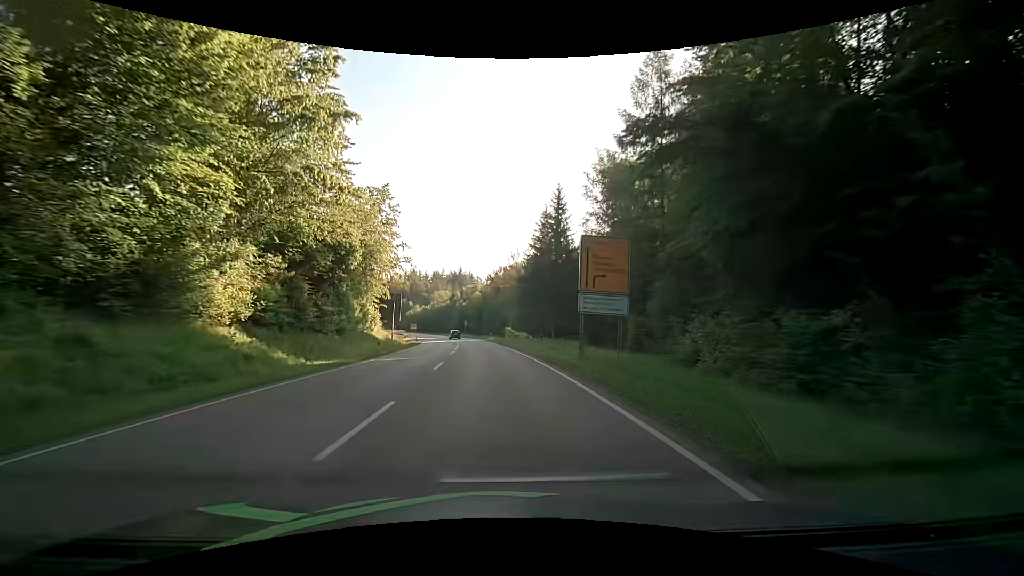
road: secondary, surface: asphalt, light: Day
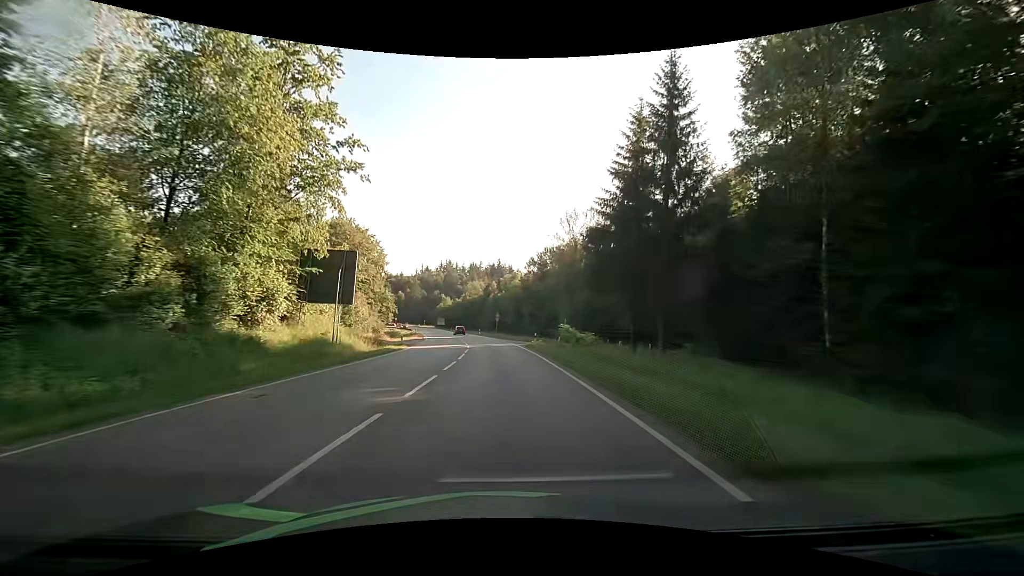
(-1.6, +32.4) m; -5°
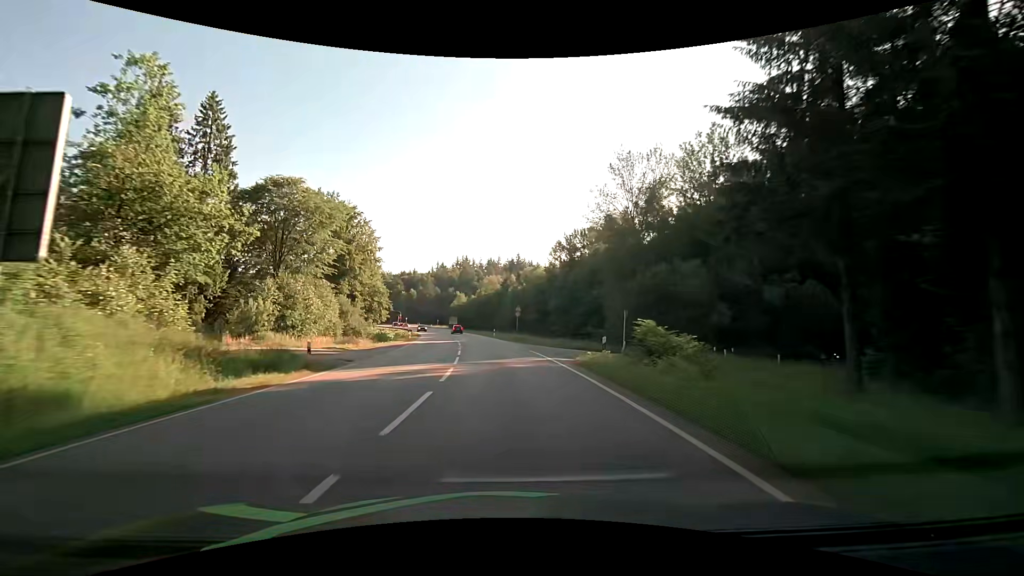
(-0.6, +21.7) m; -3°
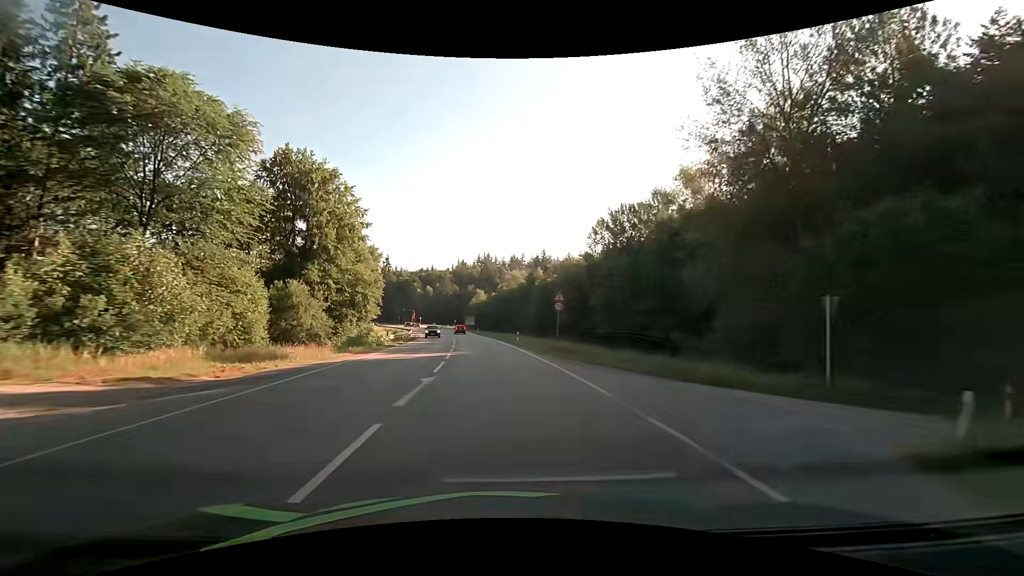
(-0.5, +21.7) m; -3°
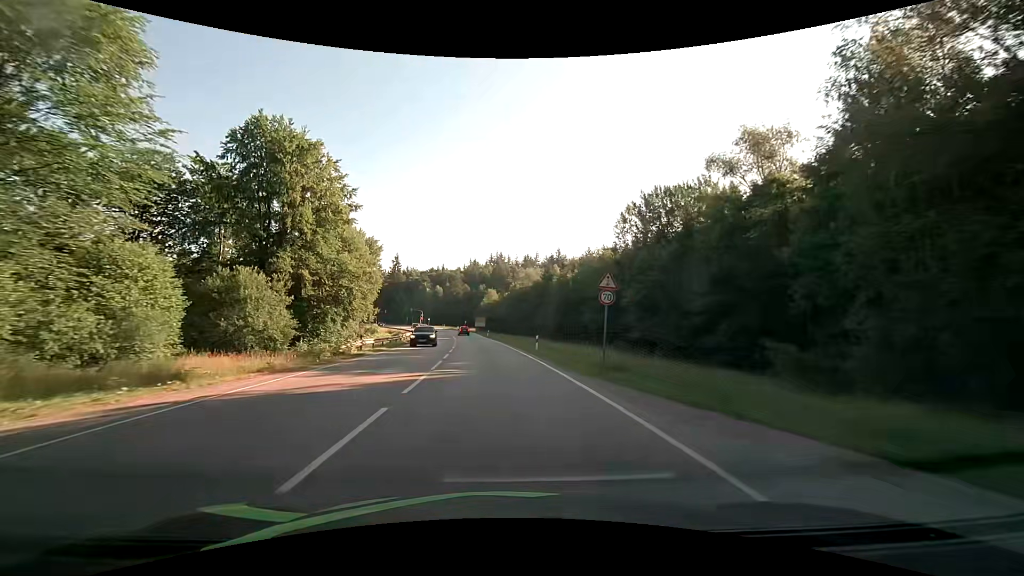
(-0.2, +10.8) m; -1°
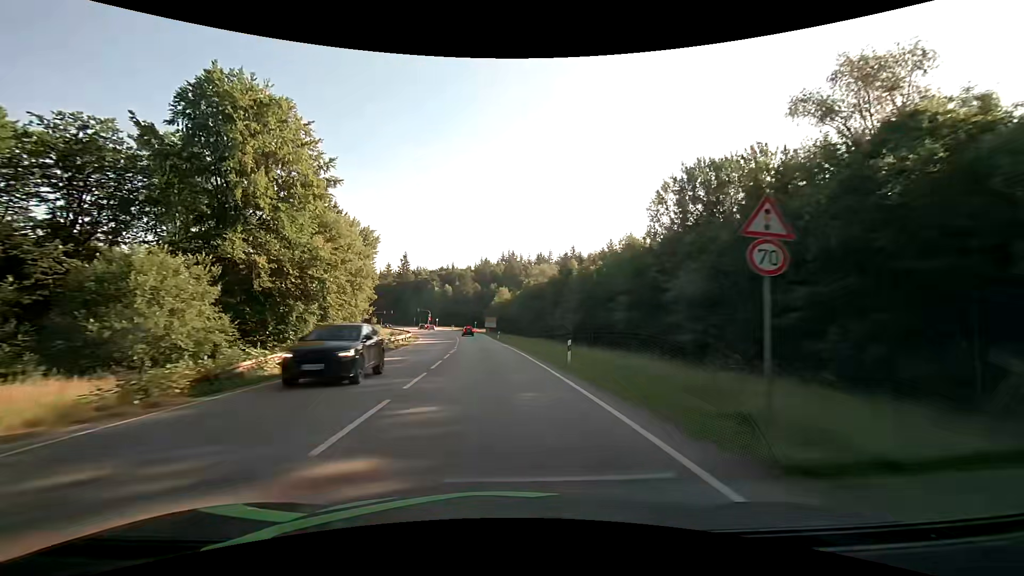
(-0.2, +10.8) m; -1°
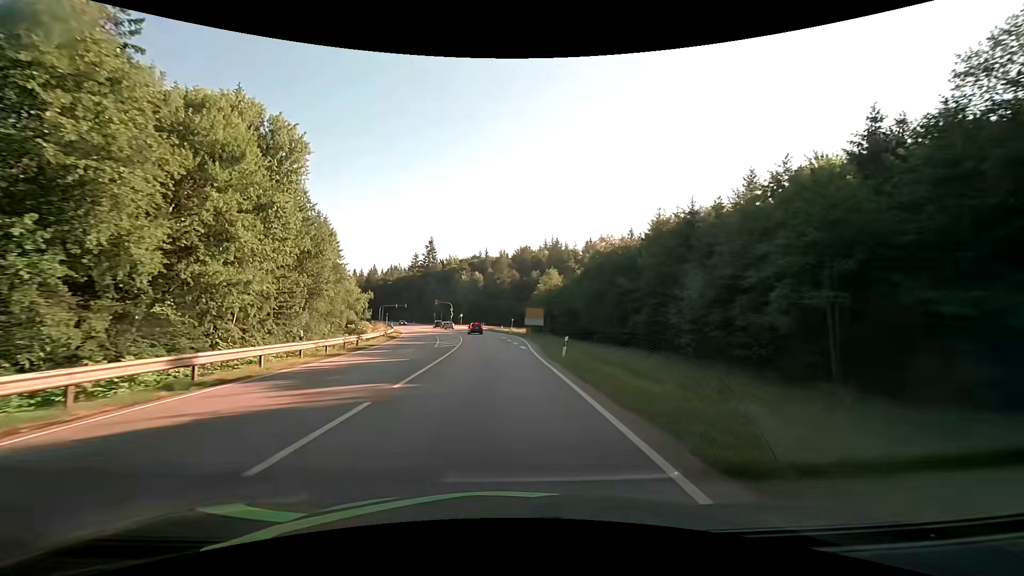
(-1.9, +42.9) m; -5°
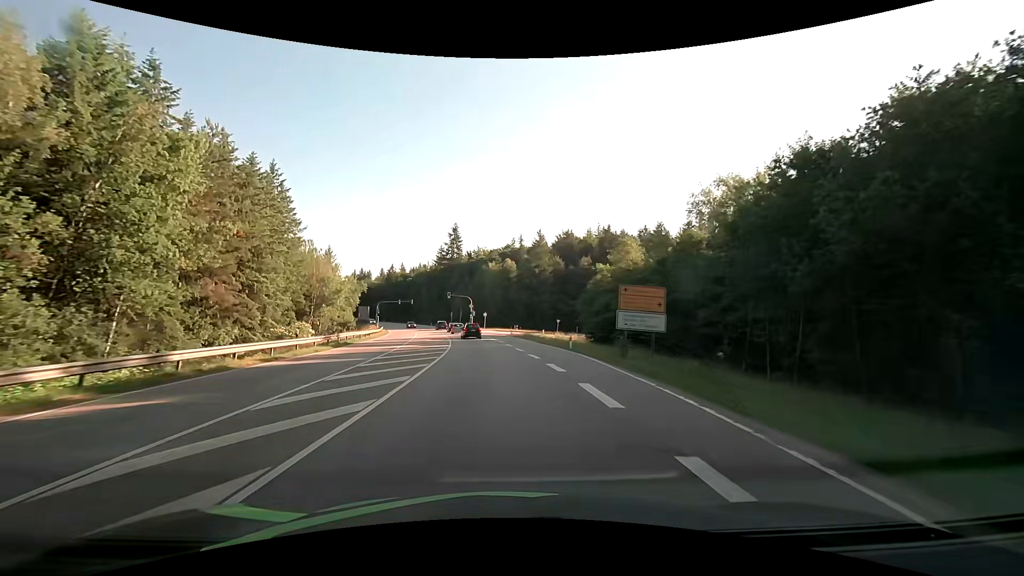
(-1.2, +37.9) m; -4°
(0, +10) (-1, +20) (-1, +30) (-2, +40) (-4, +50) (-5, +60) (-7, +70) (-9, +79) (-11, +89) (-13, +99) m
